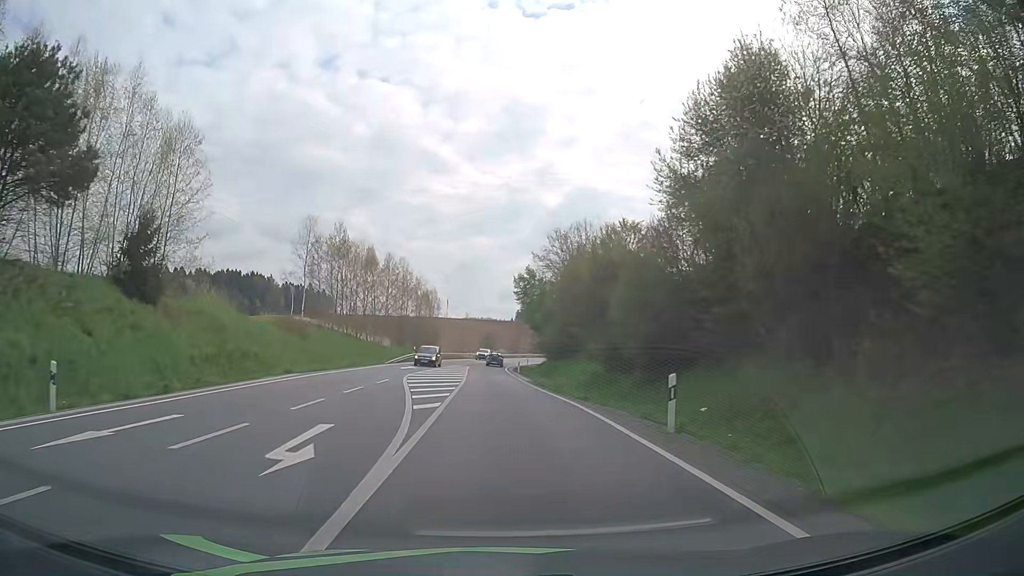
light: Day
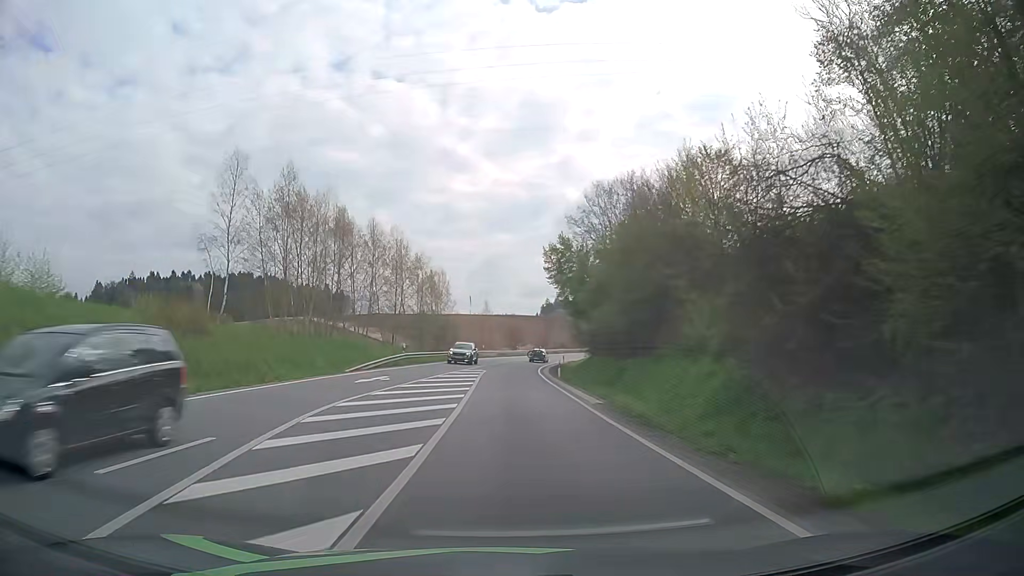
(-0.6, +20.5) m; -3°
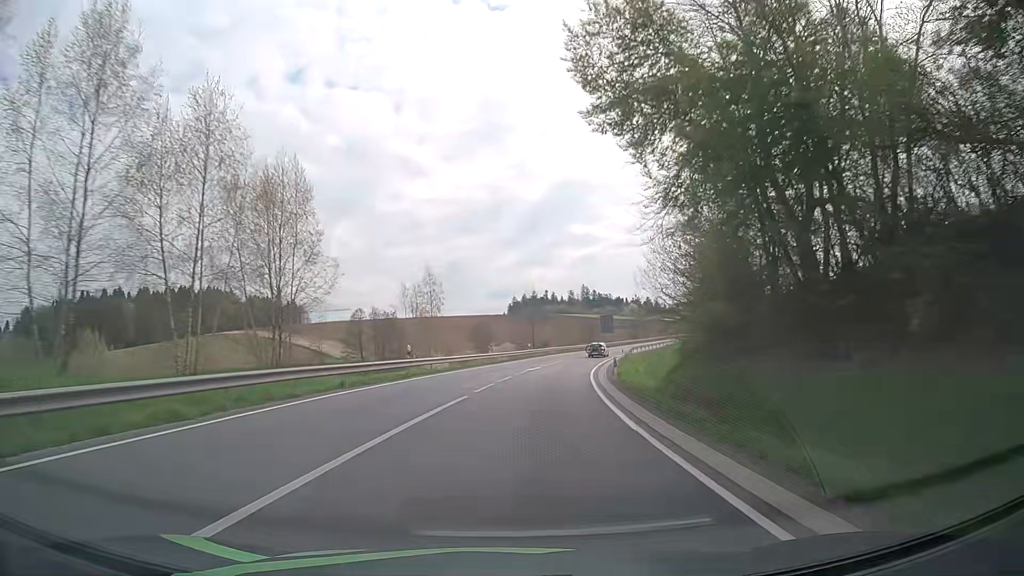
(-0.1, +45.6) m; +2°
(0, +10) (+1, +20) (+2, +30) (+3, +40) (+5, +50) (+7, +60) (+9, +69) (+12, +79) (+15, +88) (+18, +98) m
